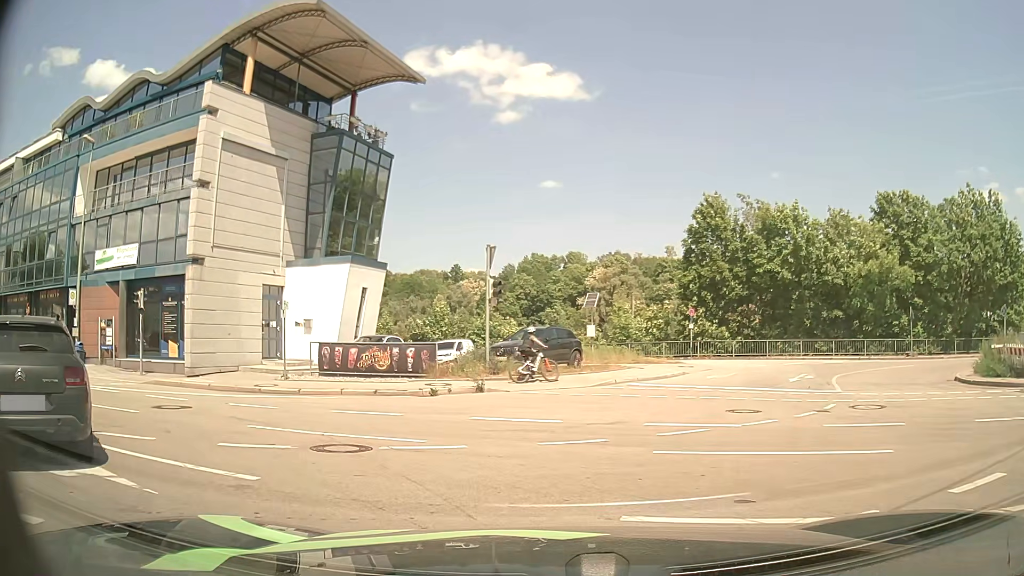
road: tertiary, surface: asphalt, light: Day
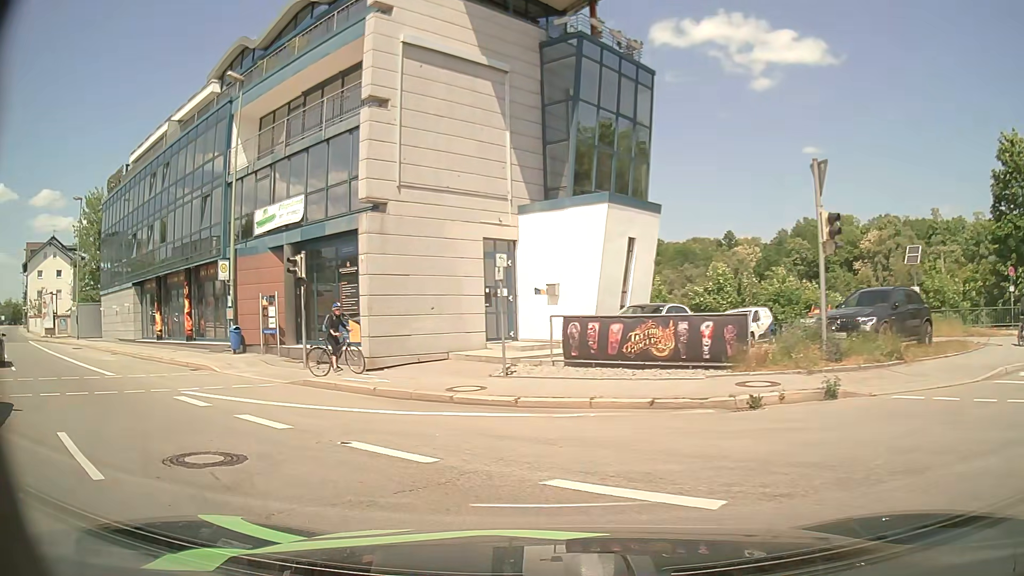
(-1.0, +7.9) m; -20°
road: primary
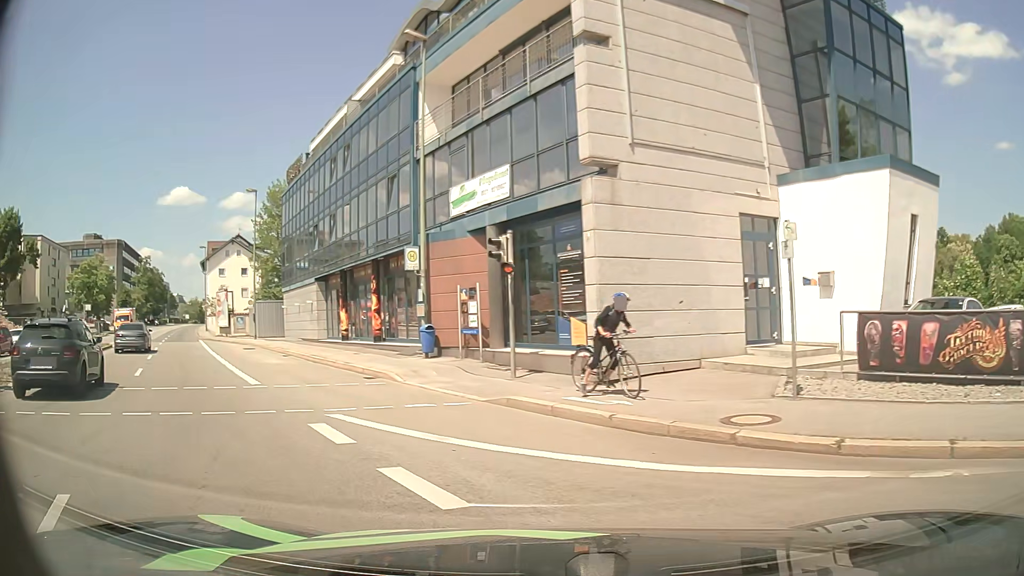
(-0.8, +4.2) m; -19°
